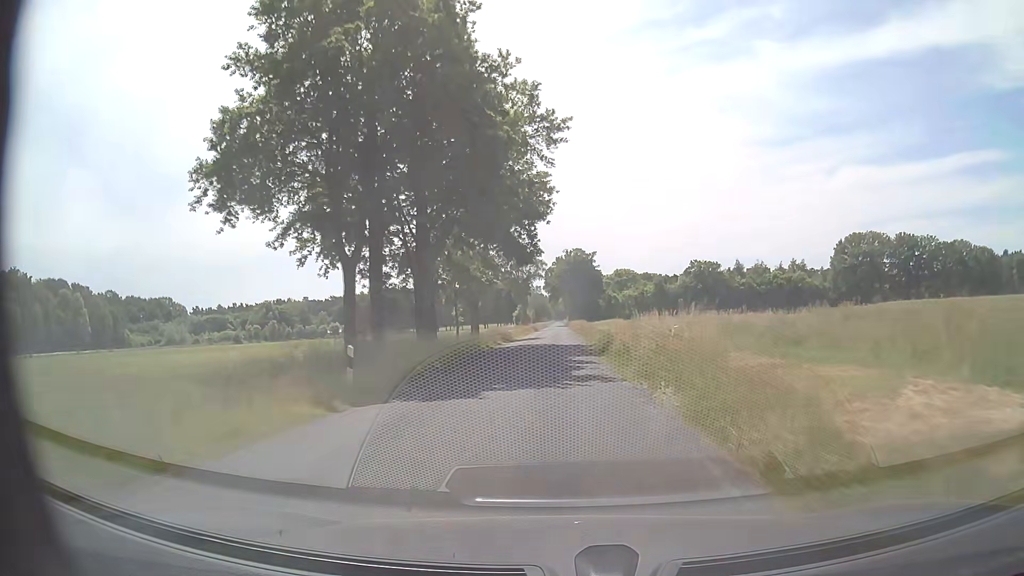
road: secondary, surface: asphalt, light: Day
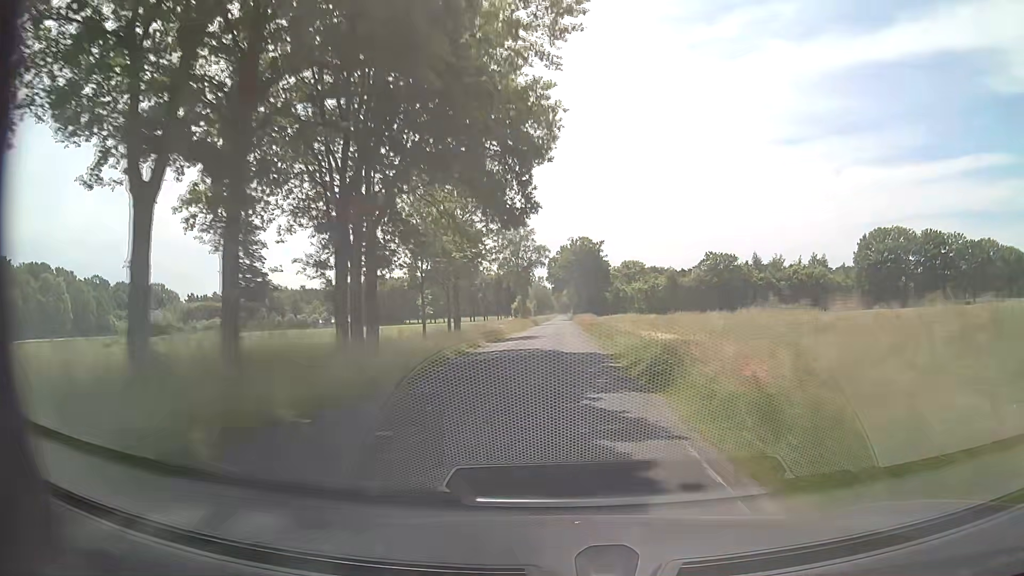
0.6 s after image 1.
(0.0, +12.9) m; 0°
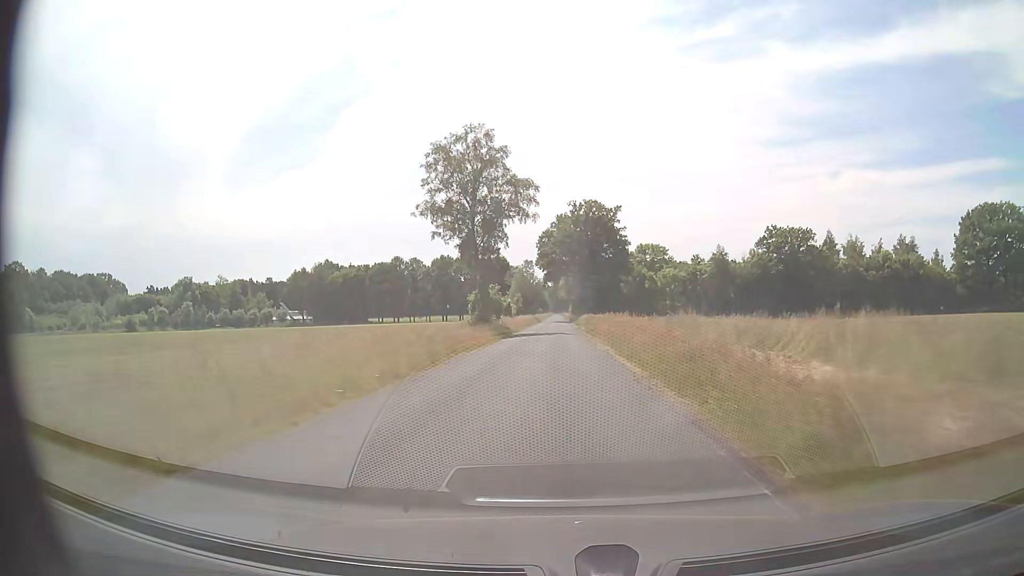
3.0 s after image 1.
(0.0, +51.5) m; +1°
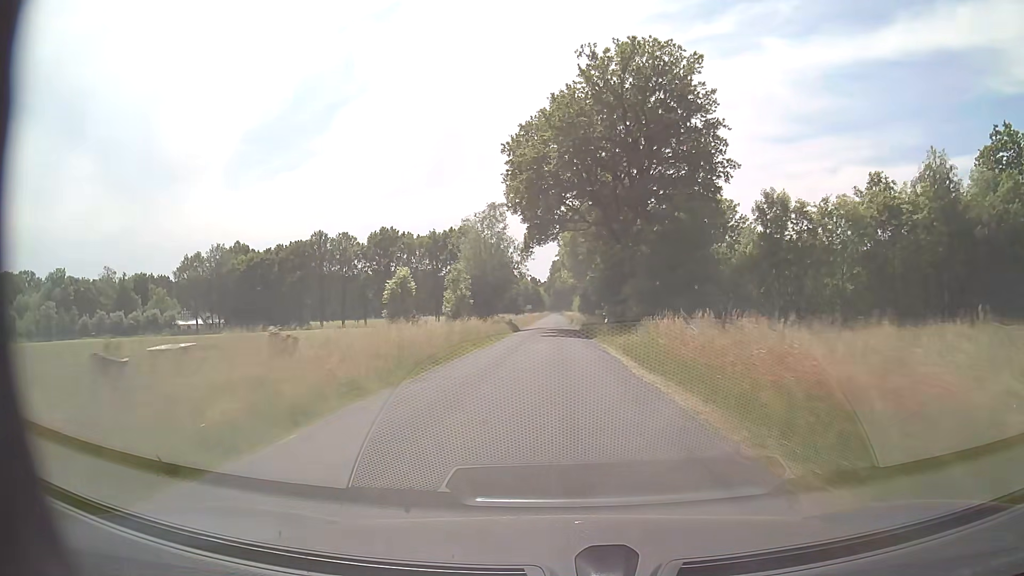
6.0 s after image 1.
(-0.2, +65.7) m; 0°
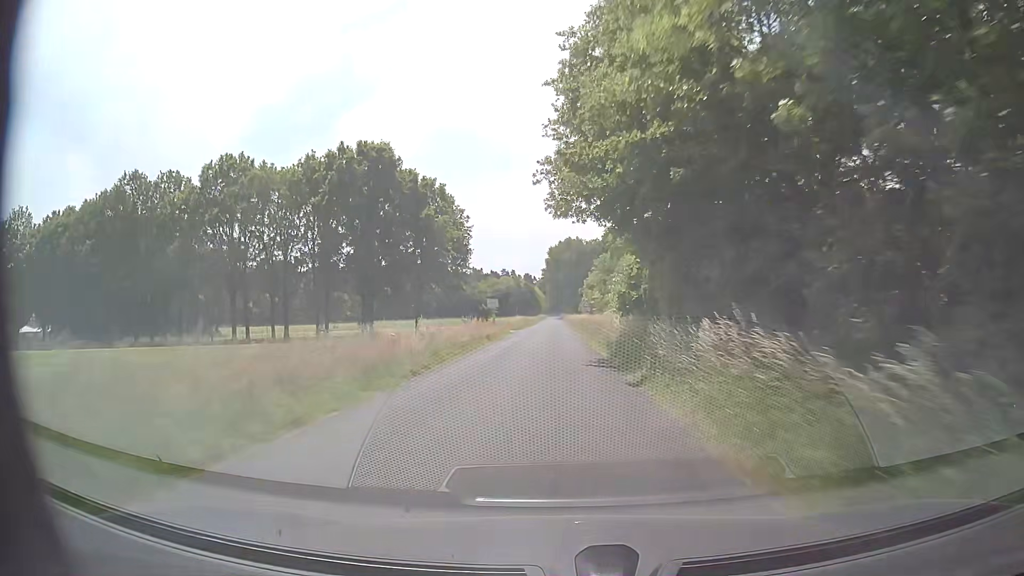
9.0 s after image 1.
(-0.1, +65.9) m; 0°
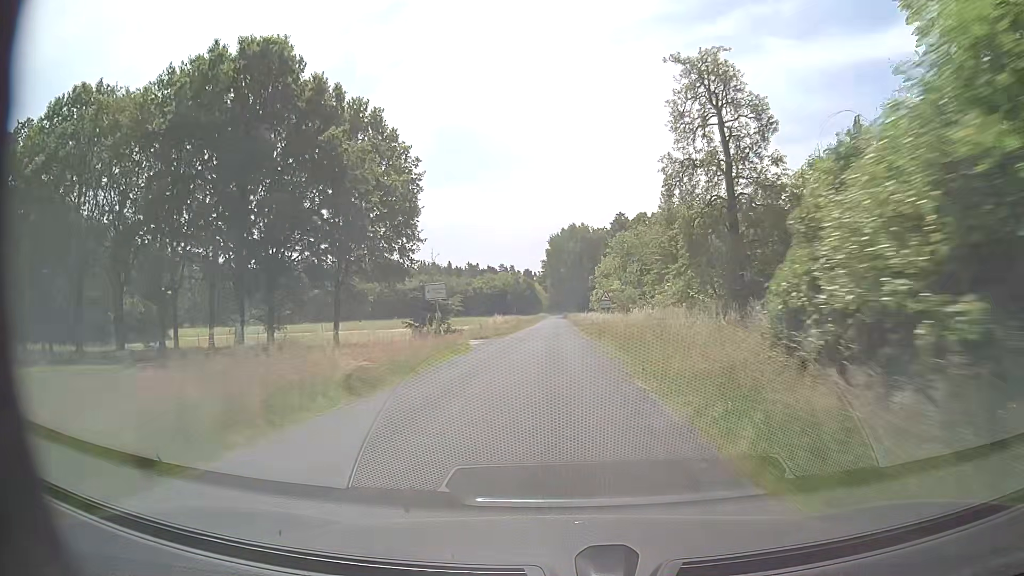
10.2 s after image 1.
(0.0, +26.2) m; 0°
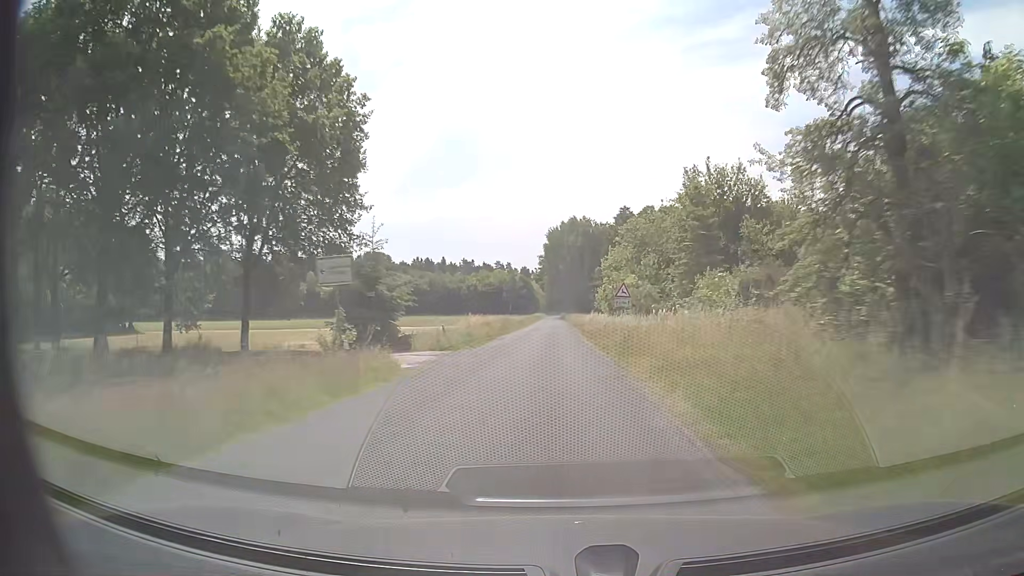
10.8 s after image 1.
(+0.1, +13.1) m; 0°
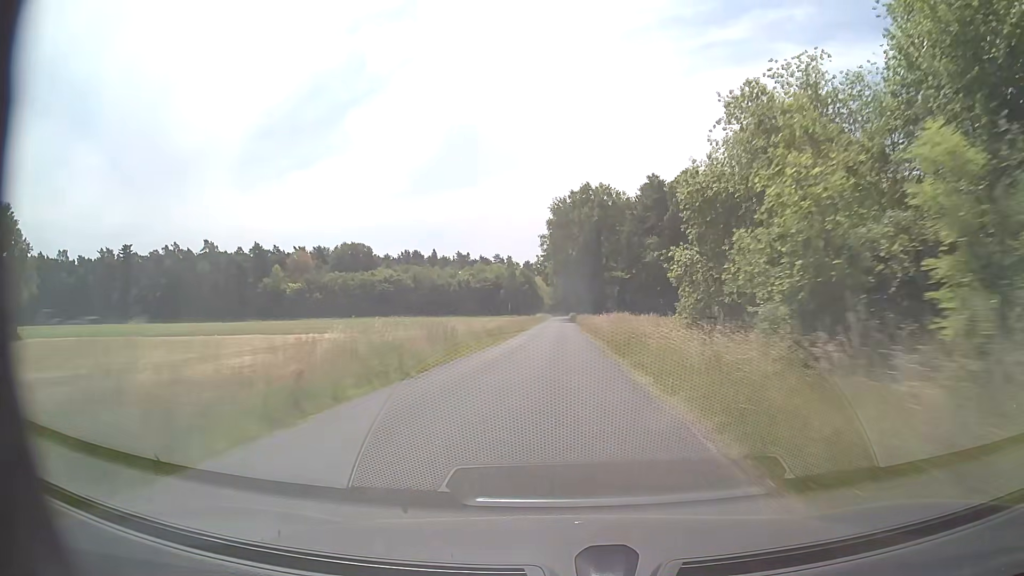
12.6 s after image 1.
(0.0, +39.0) m; 0°
(0, +10) (0, +20) (0, +30) (0, +40) (0, +50) (0, +60) (0, +70) (0, +80) (0, +90) (0, +100) m
